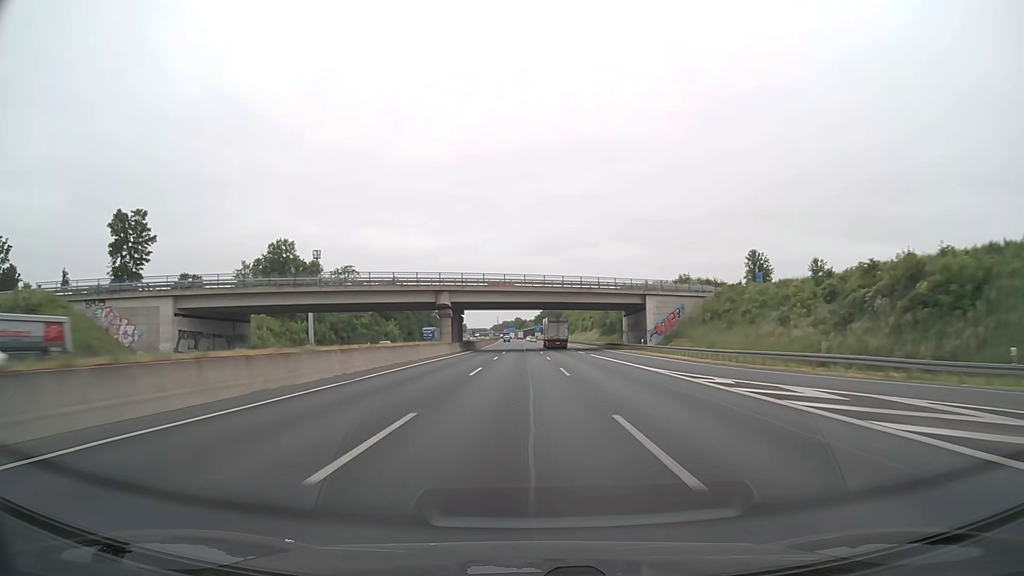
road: motorway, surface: asphalt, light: Day
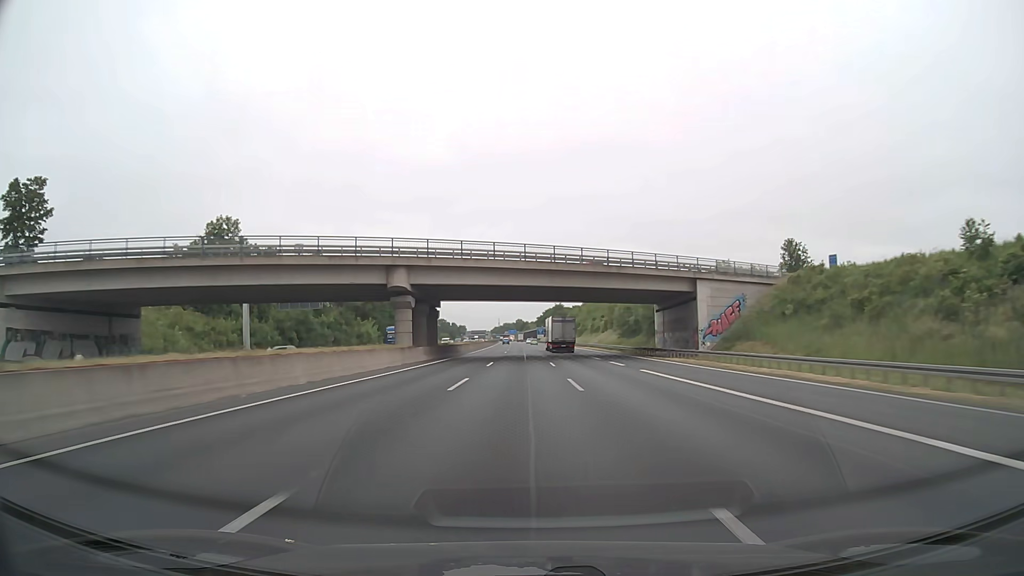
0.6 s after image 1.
(-0.1, +25.2) m; 0°
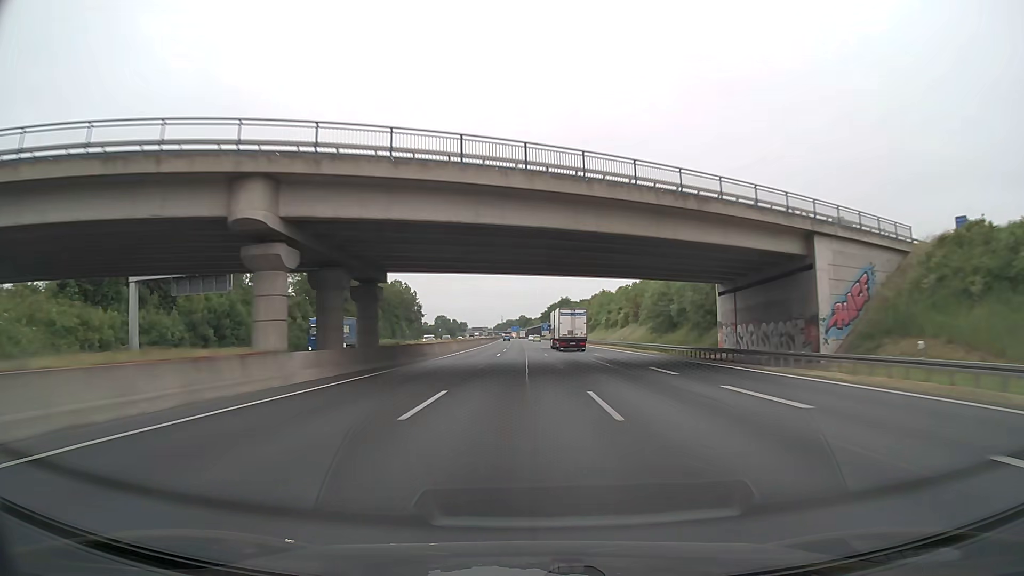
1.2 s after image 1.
(0.0, +25.2) m; 0°
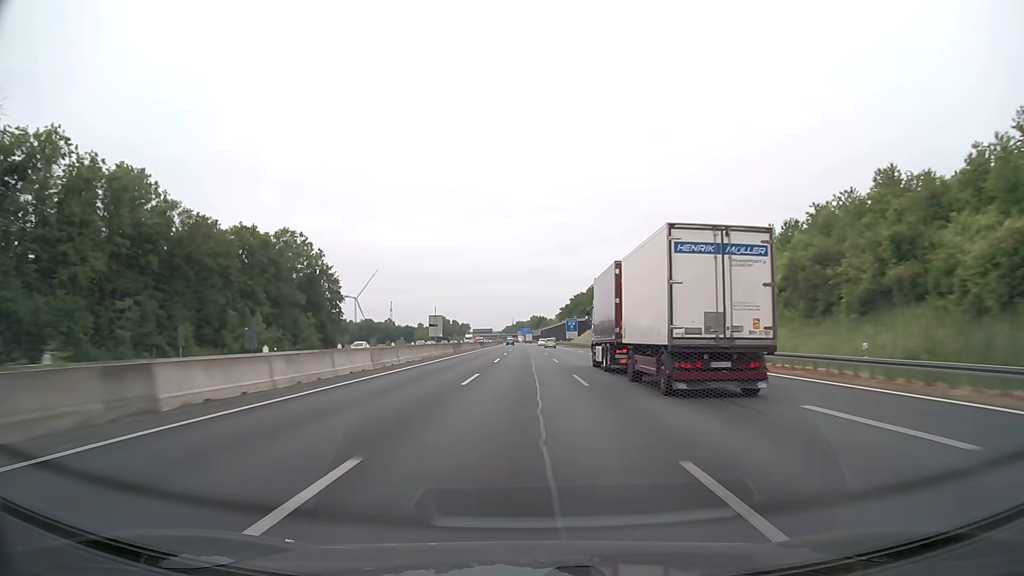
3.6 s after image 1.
(-1.0, +101.2) m; -1°
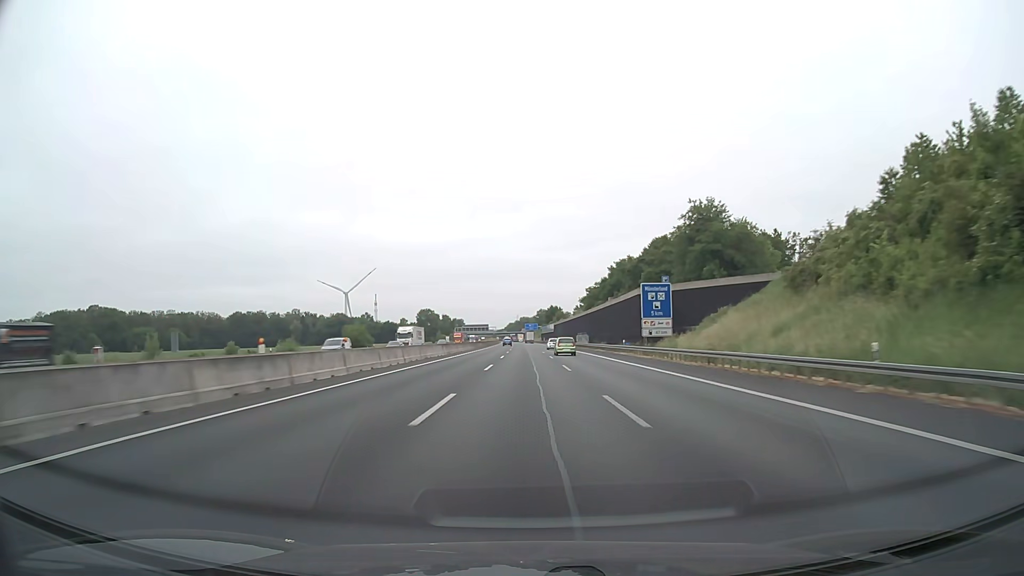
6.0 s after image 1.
(-0.7, +101.4) m; -1°
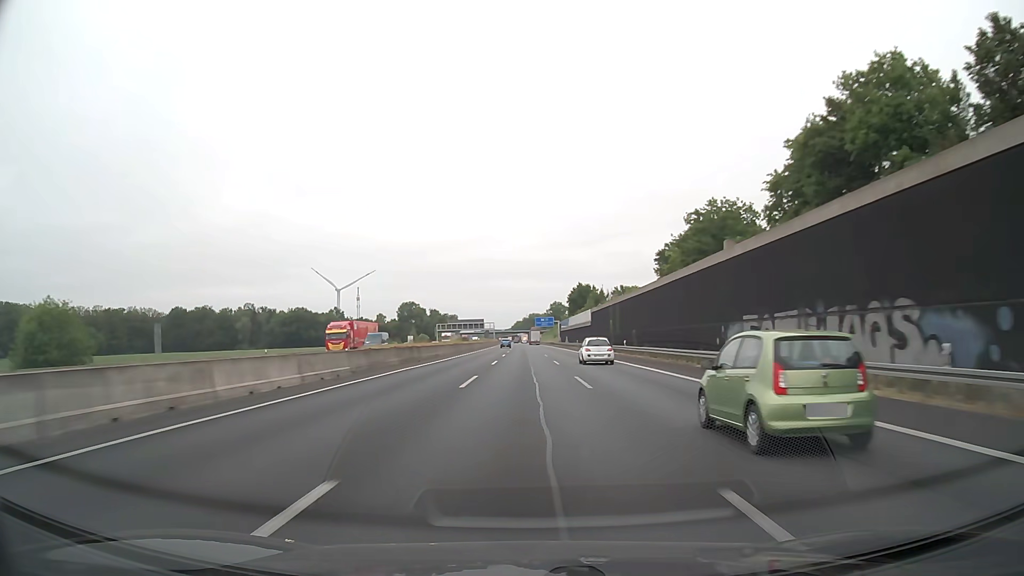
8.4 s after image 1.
(-0.6, +101.6) m; -1°
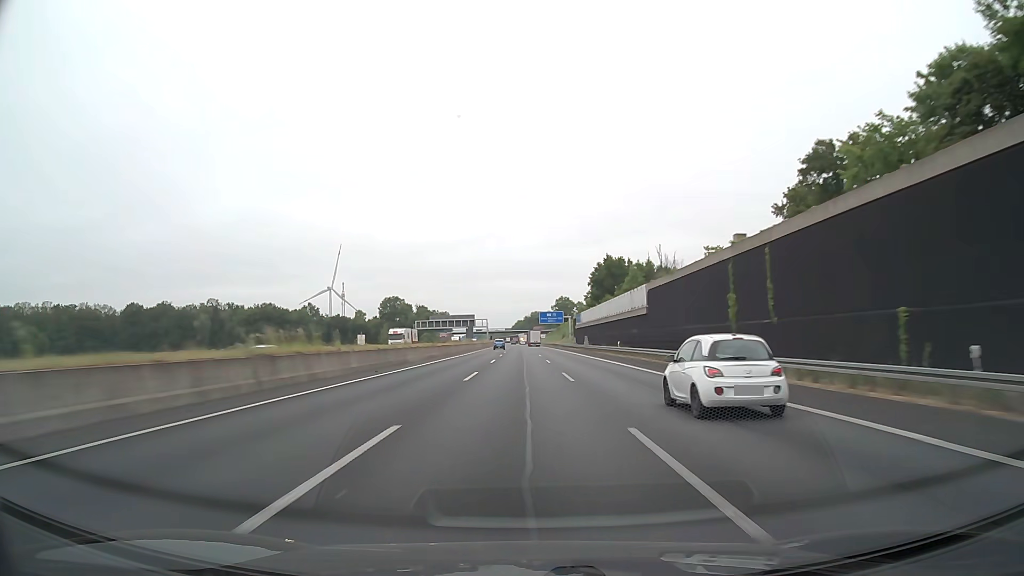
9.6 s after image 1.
(-0.2, +50.8) m; 0°
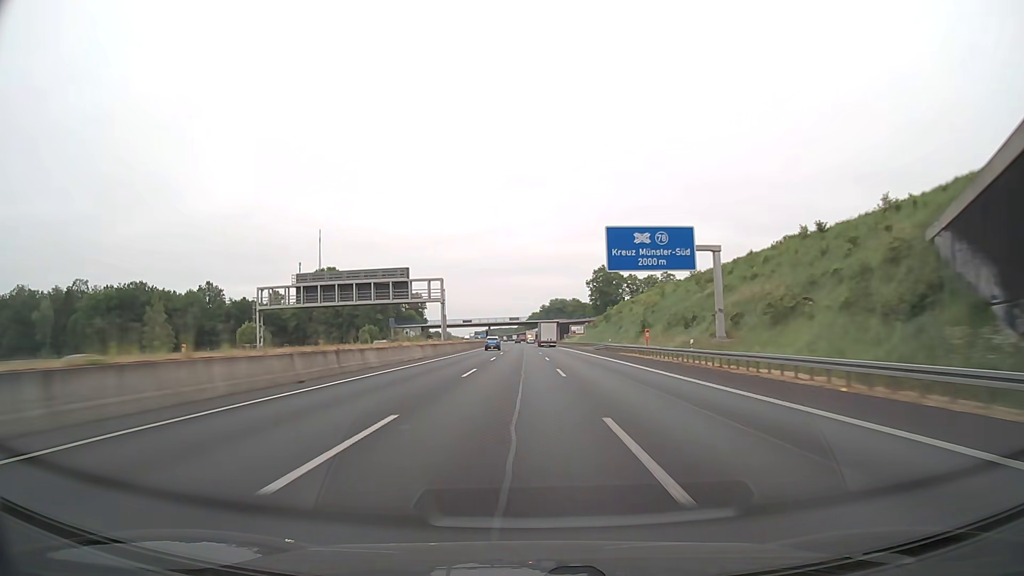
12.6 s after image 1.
(-1.1, +127.1) m; -1°
(0, +10) (0, +20) (0, +30) (0, +40) (0, +50) (0, +60) (0, +70) (-1, +80) (-1, +90) (-1, +100) m
